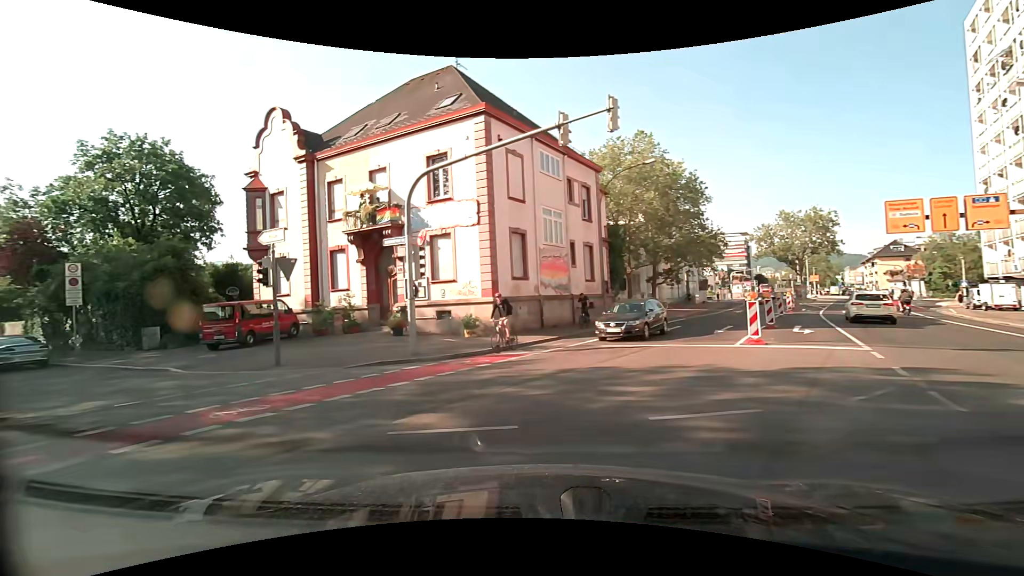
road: secondary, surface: asphalt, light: Day
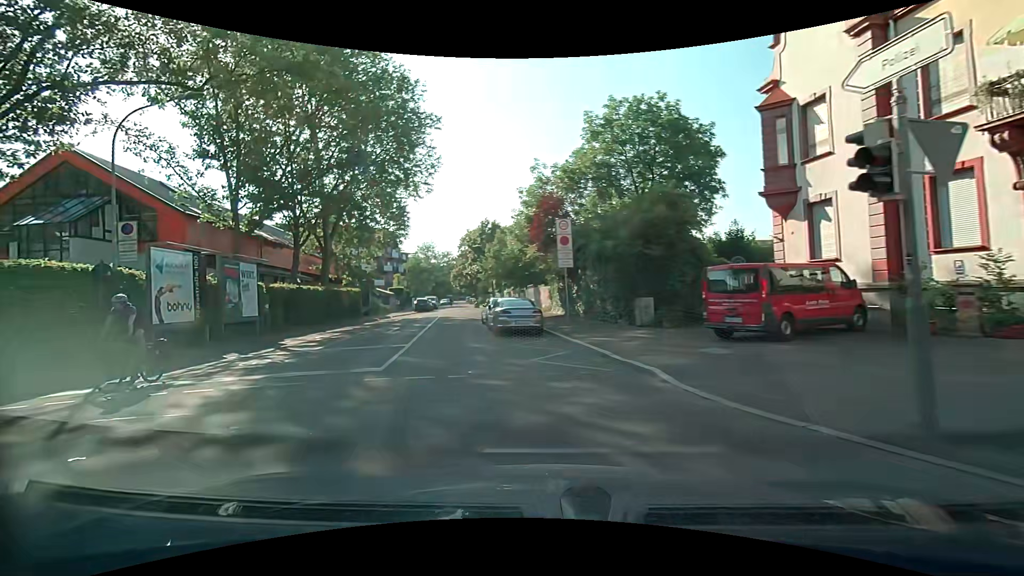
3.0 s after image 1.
(-4.6, +9.0) m; -52°
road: residential
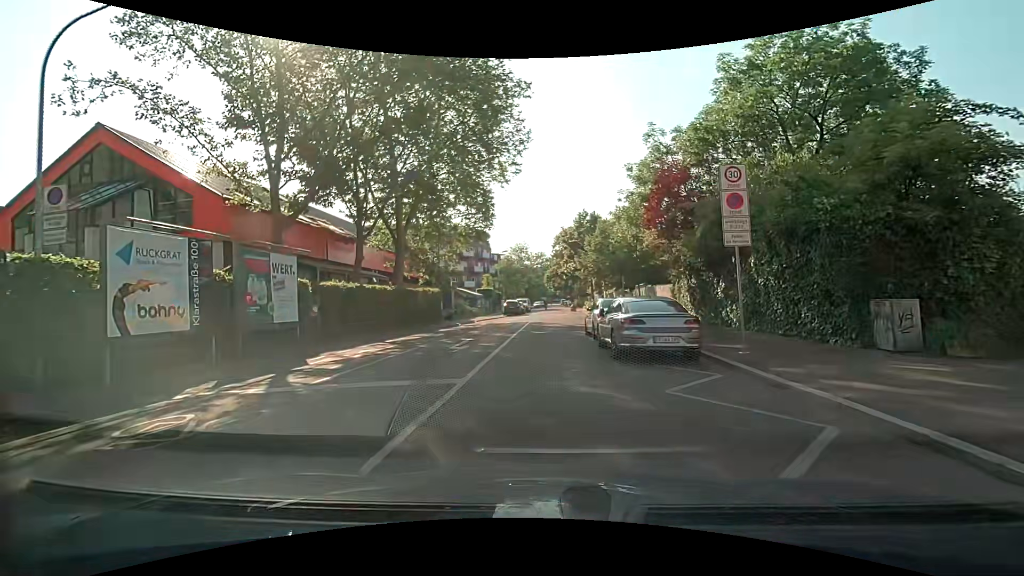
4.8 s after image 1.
(-1.0, +7.3) m; -12°
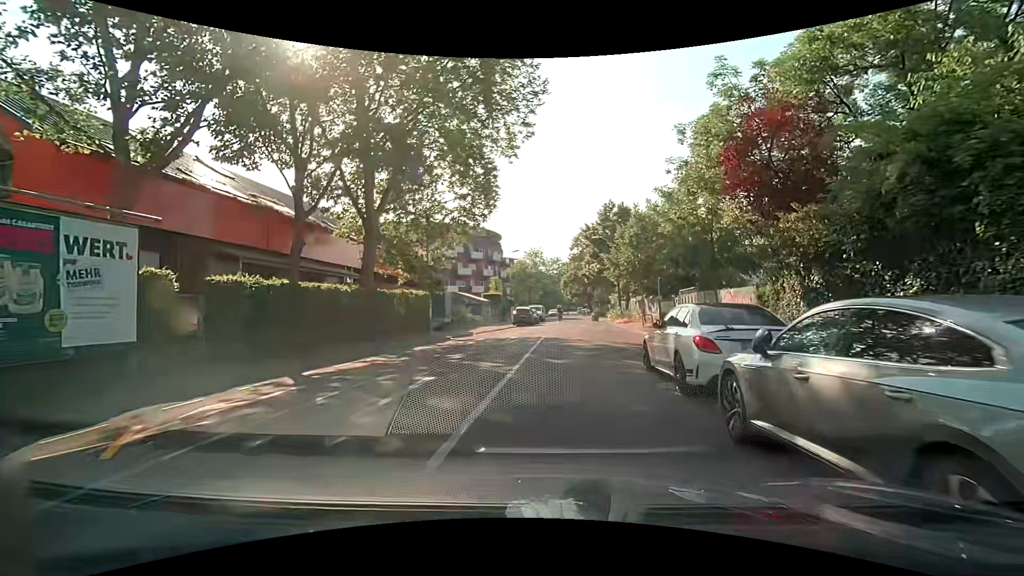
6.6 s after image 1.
(0.0, +9.0) m; -2°
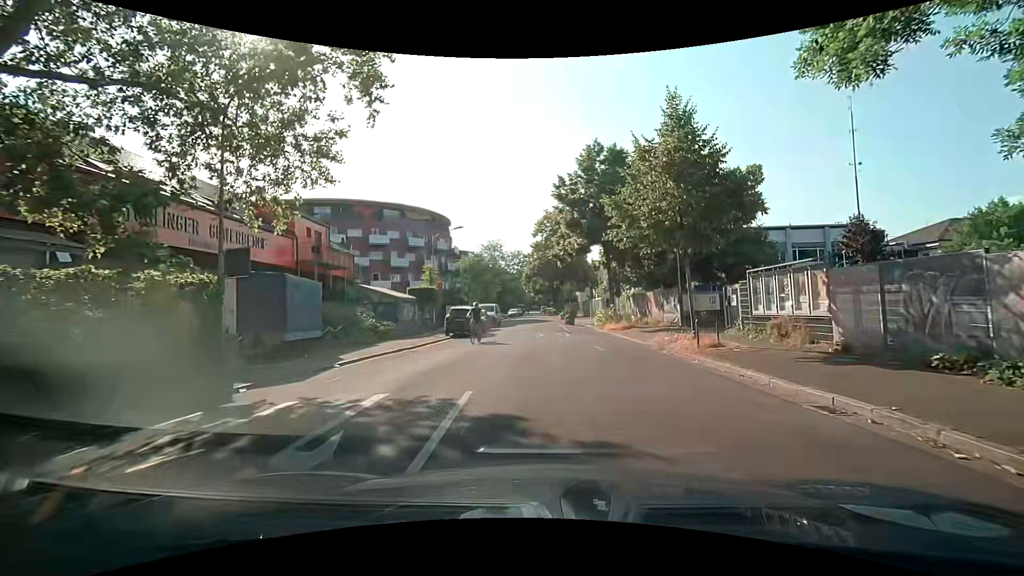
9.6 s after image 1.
(+0.8, +16.6) m; +6°
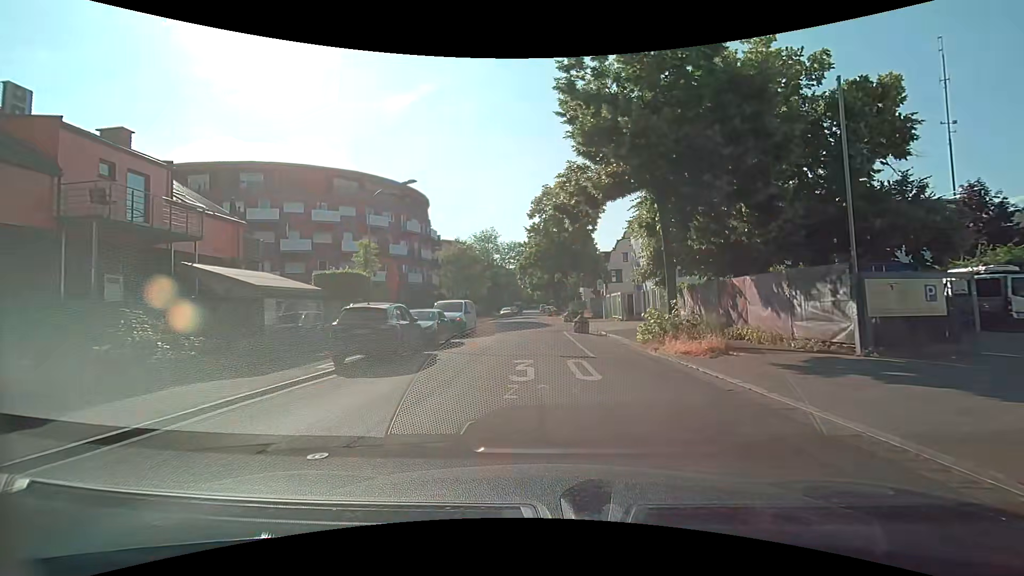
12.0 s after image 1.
(+0.1, +14.7) m; -1°
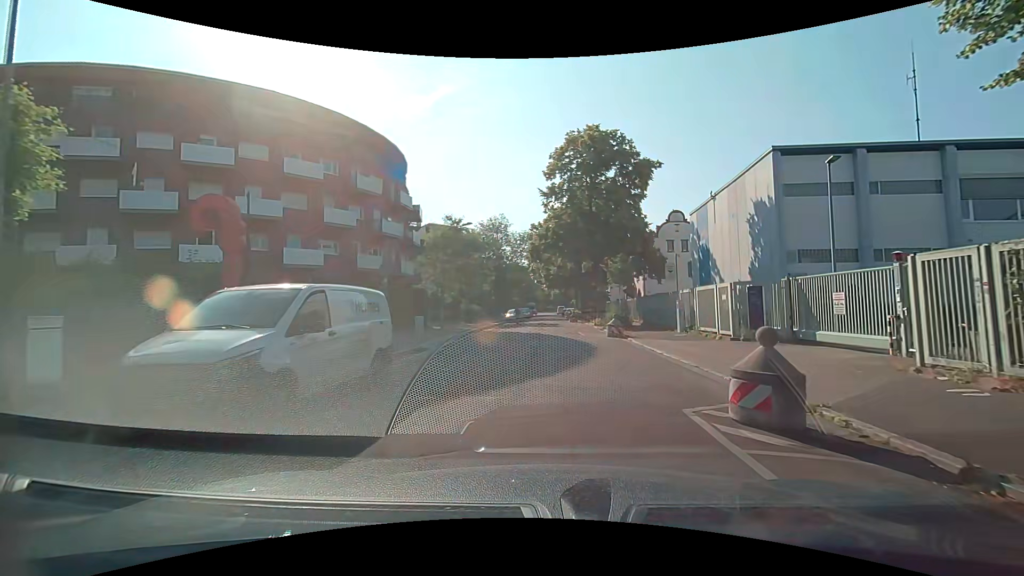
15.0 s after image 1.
(-0.5, +19.2) m; -2°
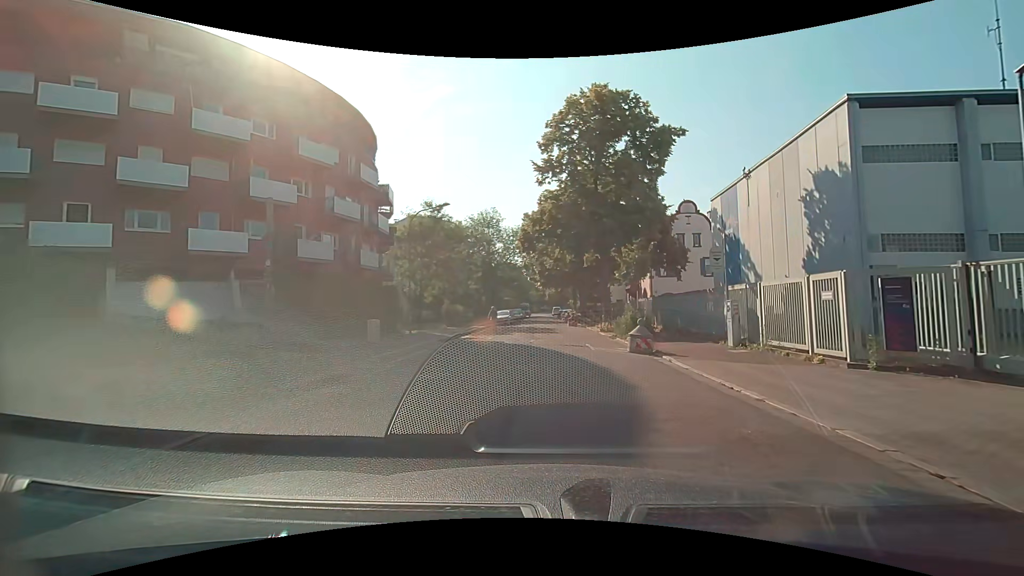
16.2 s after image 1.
(0.0, +7.6) m; 0°
(0, +10) (+1, +20) (+1, +30) (+1, +40) (+1, +50) (+1, +60) (+1, +70) (+1, +80) (+1, +90) (+2, +100) m
